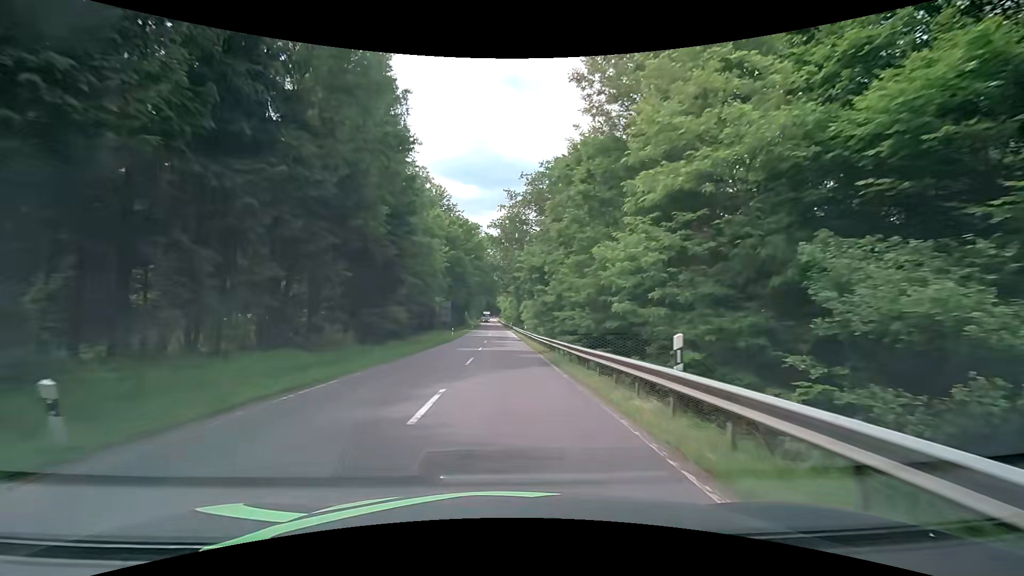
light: Day
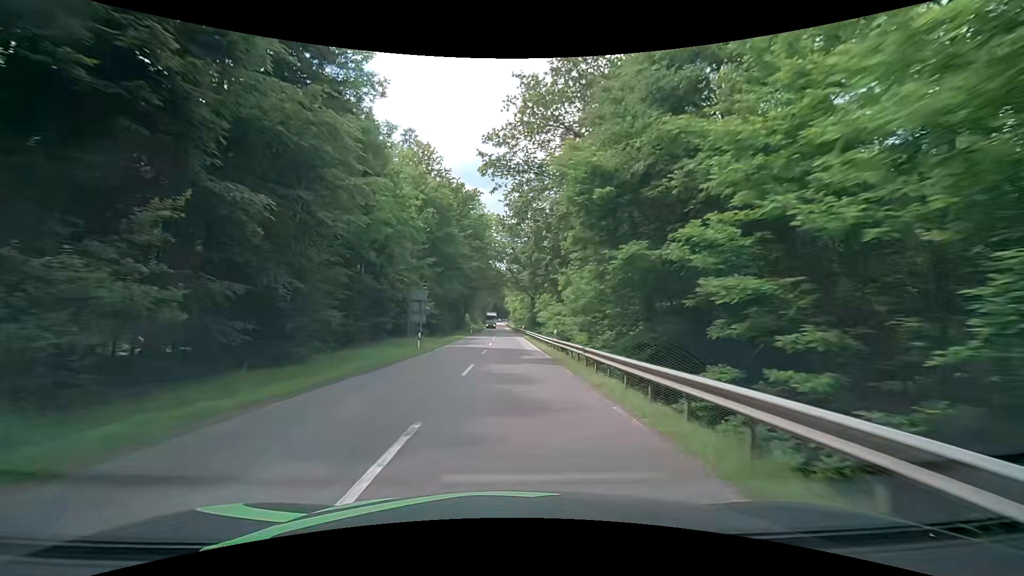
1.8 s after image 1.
(-0.4, +26.1) m; -1°
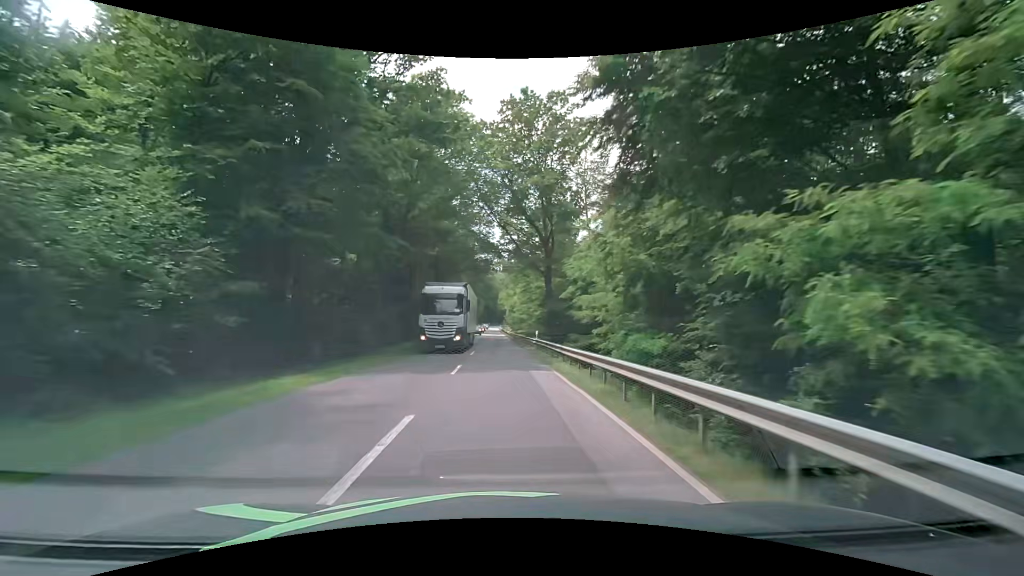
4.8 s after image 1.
(+0.1, +43.4) m; 0°
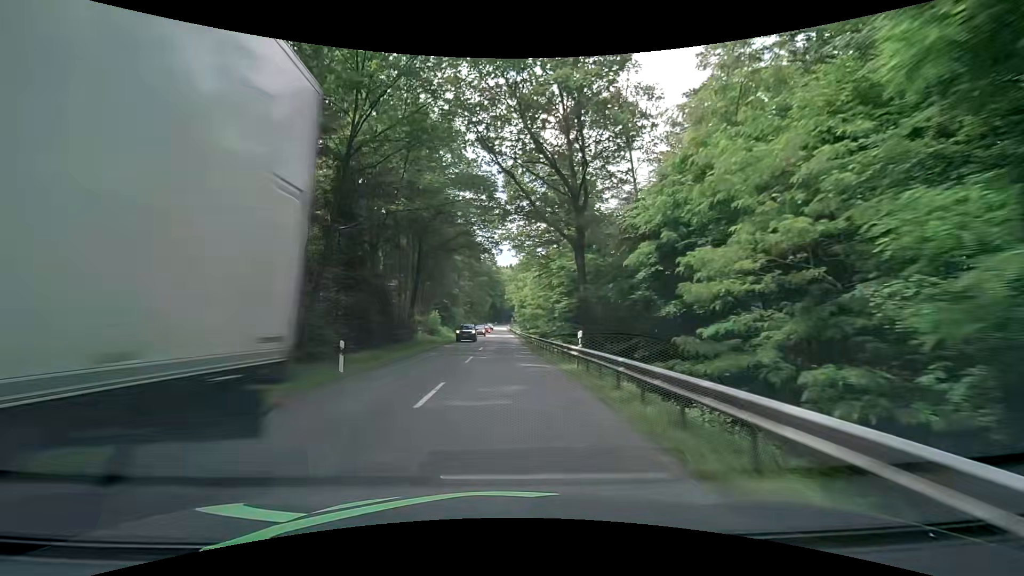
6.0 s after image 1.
(-0.1, +17.4) m; -1°
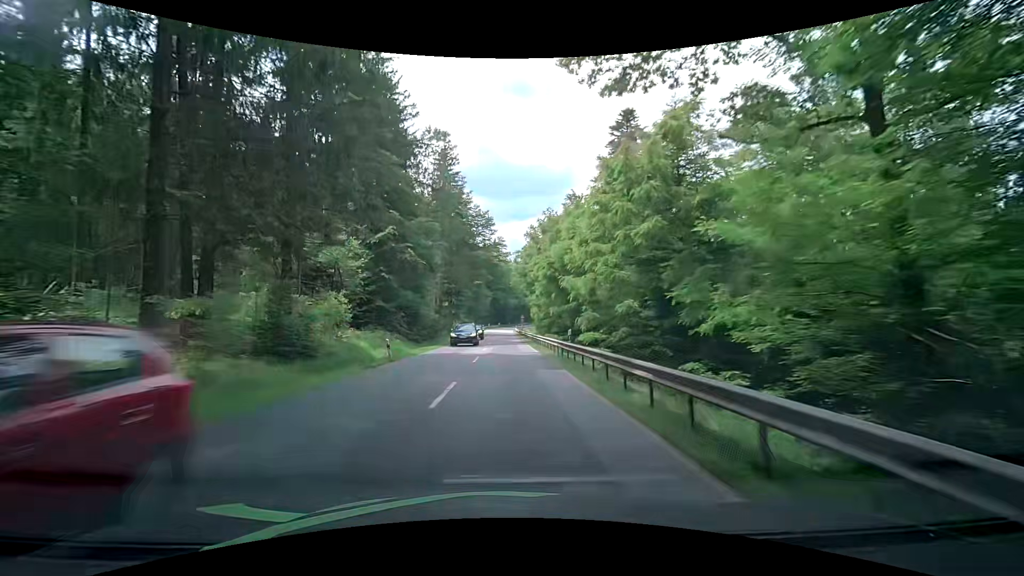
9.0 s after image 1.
(0.0, +44.2) m; 0°
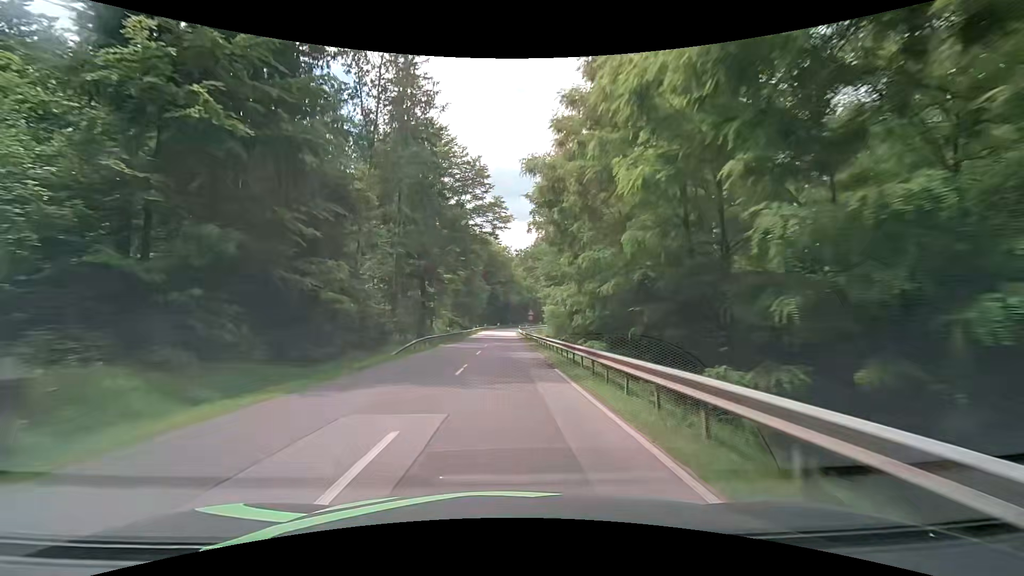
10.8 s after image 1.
(0.0, +27.1) m; 0°
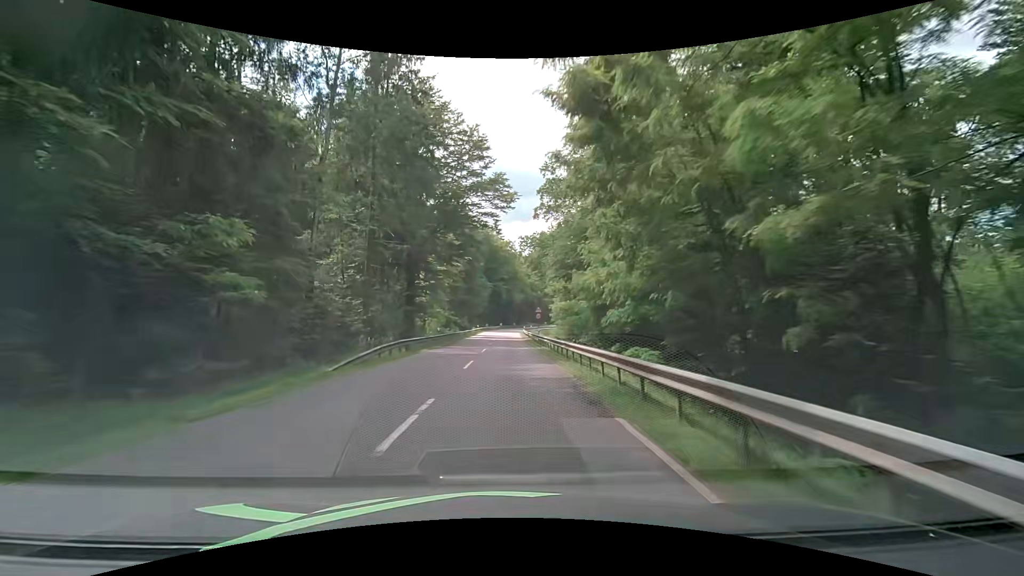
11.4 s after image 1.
(0.0, +9.0) m; 0°
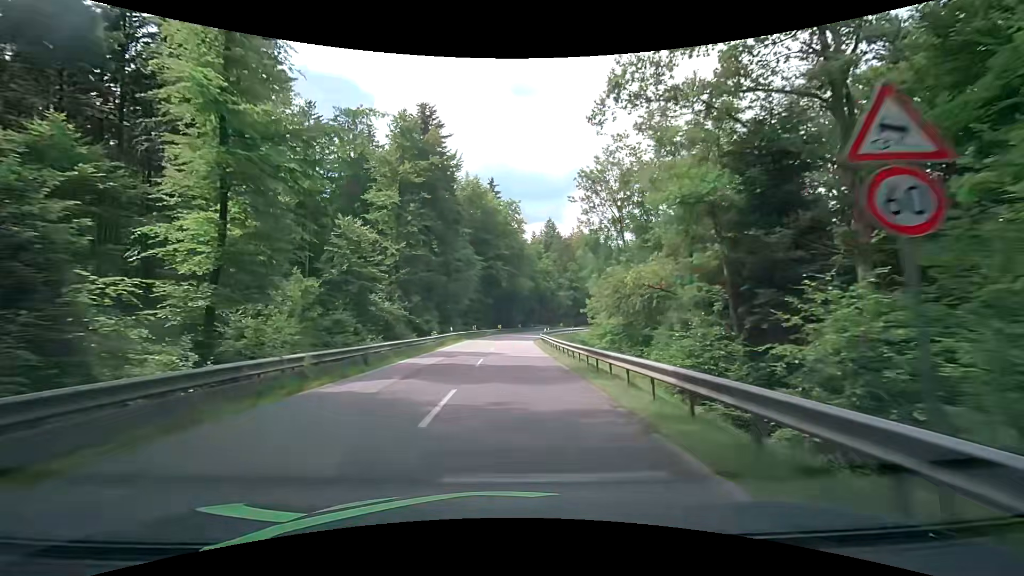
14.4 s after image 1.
(-0.4, +43.9) m; -1°
